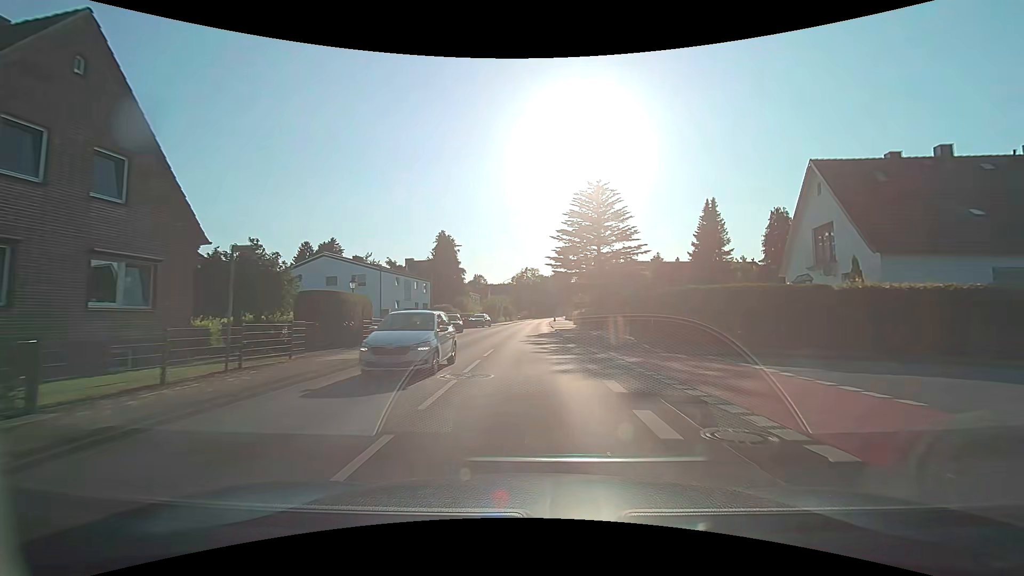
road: secondary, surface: asphalt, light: Day
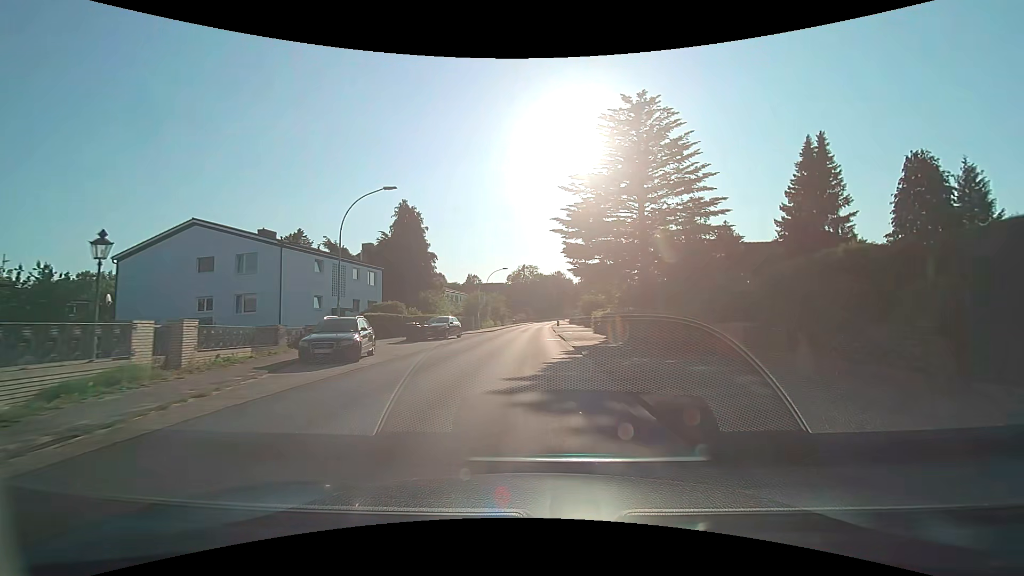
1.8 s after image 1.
(0.0, +21.8) m; 0°
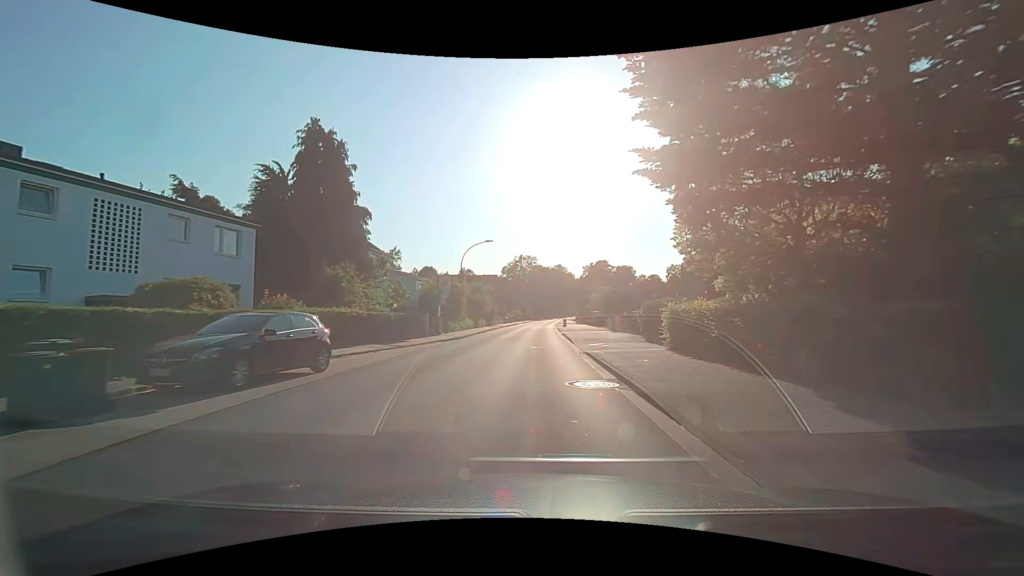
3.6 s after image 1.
(+0.1, +22.0) m; 0°
(0, +10) (0, +20) (0, +30) (+1, +40) (+1, +50) (+2, +60) (+2, +70) (+3, +80) (+3, +90) (+4, +100) m
